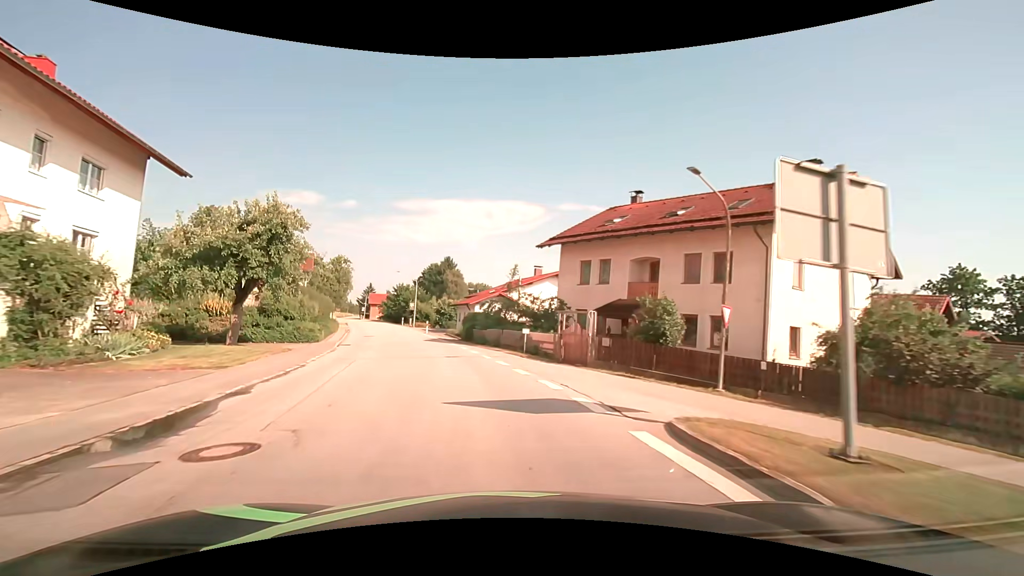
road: secondary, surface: asphalt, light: Day
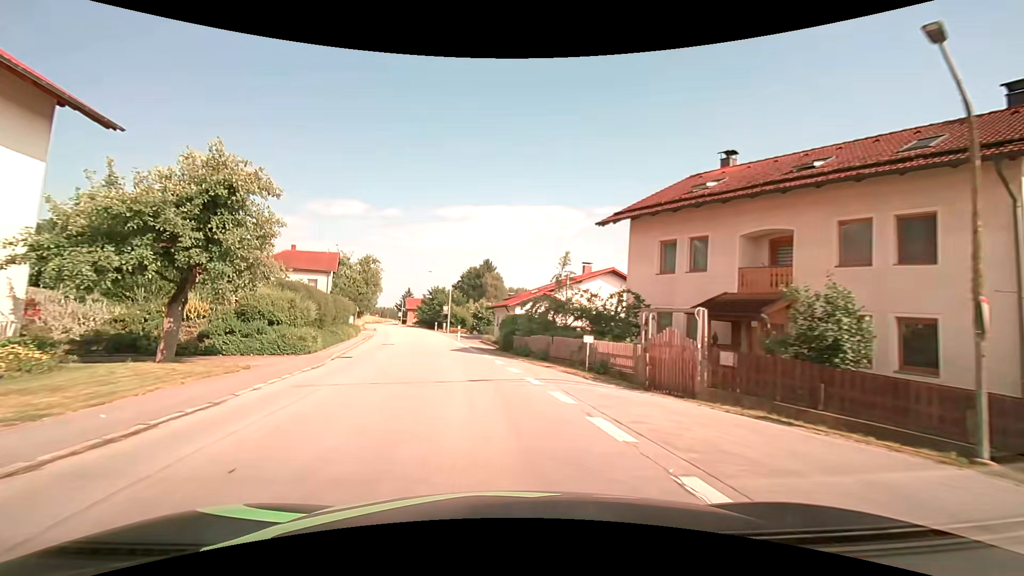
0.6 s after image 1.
(-0.3, +7.5) m; -5°
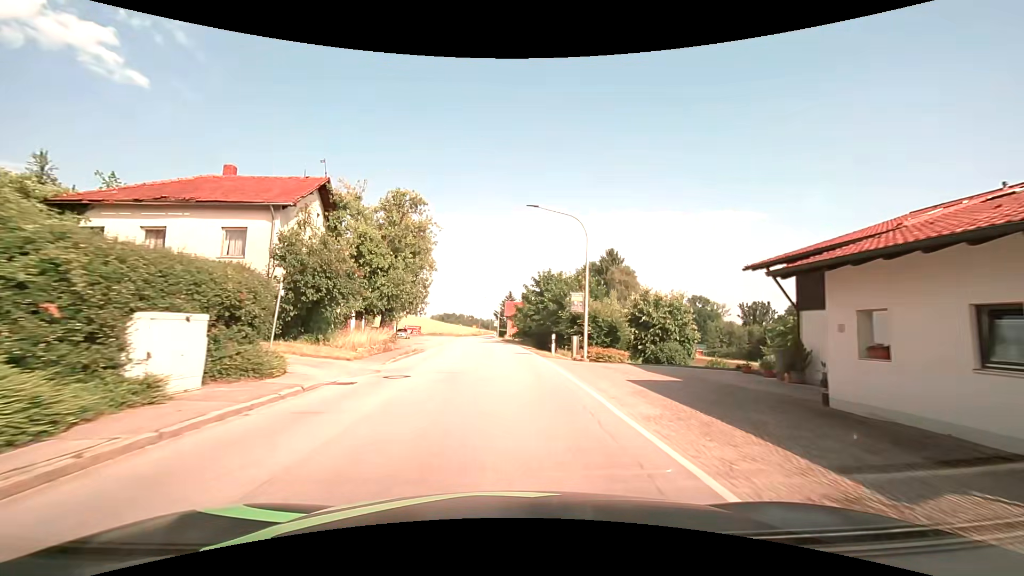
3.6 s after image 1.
(-5.4, +37.1) m; -13°
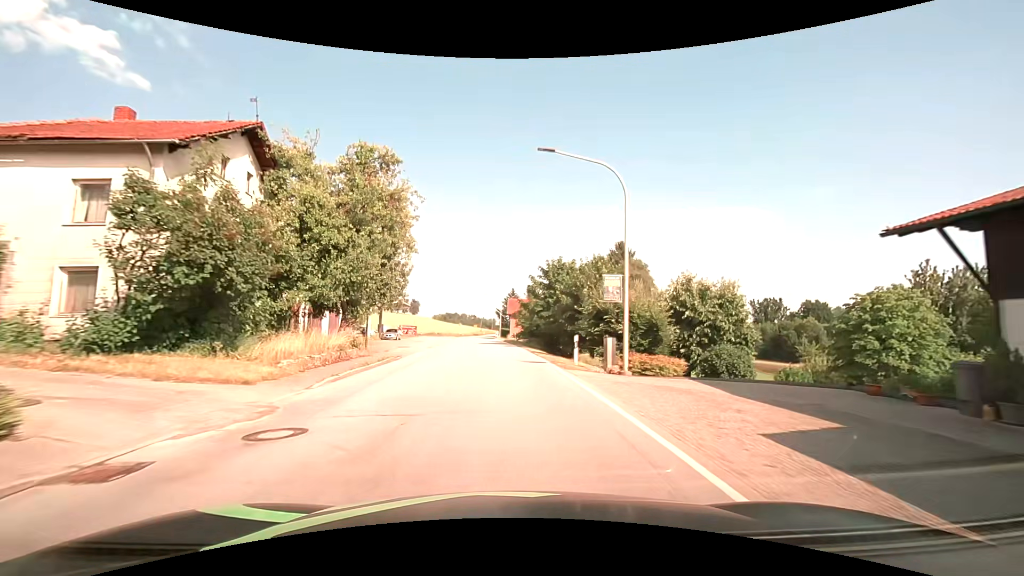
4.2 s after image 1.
(0.0, +7.5) m; 0°
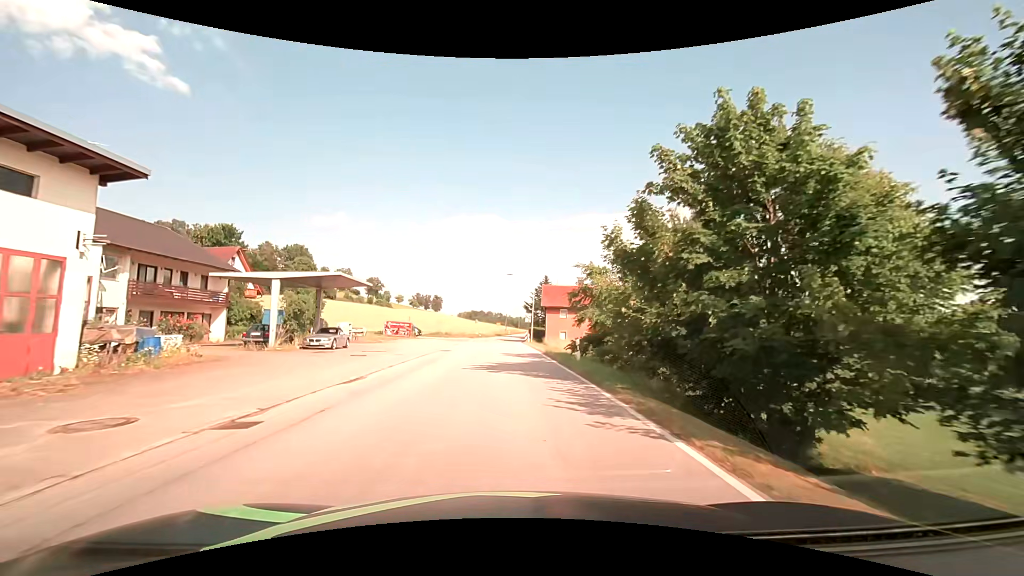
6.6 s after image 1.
(-0.8, +28.2) m; -3°
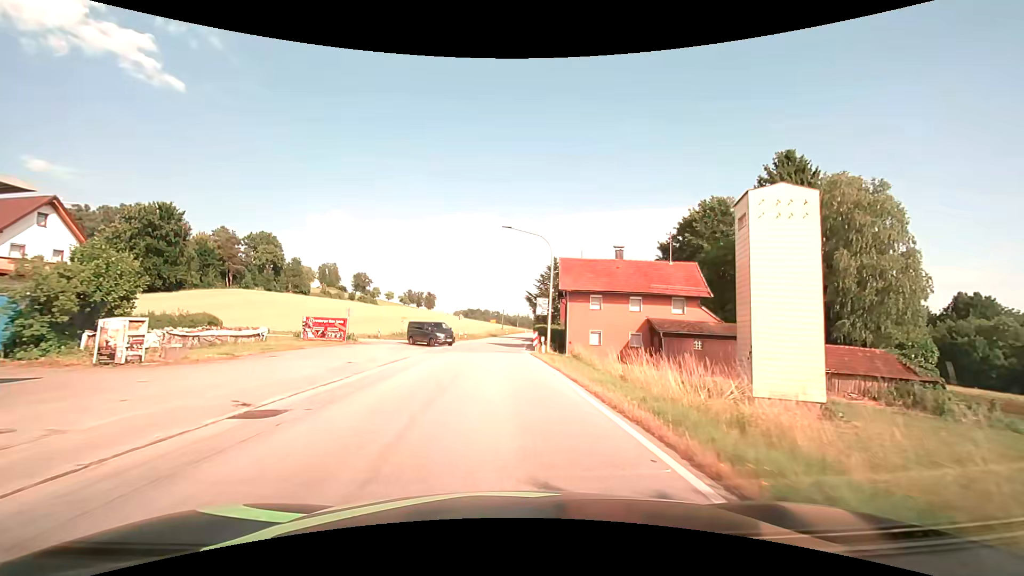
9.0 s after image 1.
(+0.2, +24.2) m; 0°
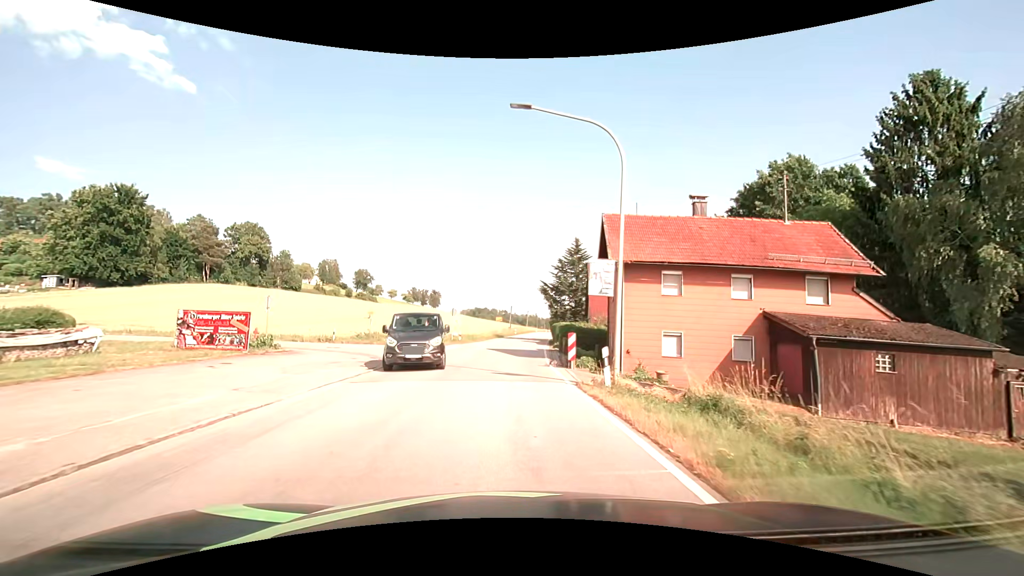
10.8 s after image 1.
(-0.1, +15.6) m; -1°
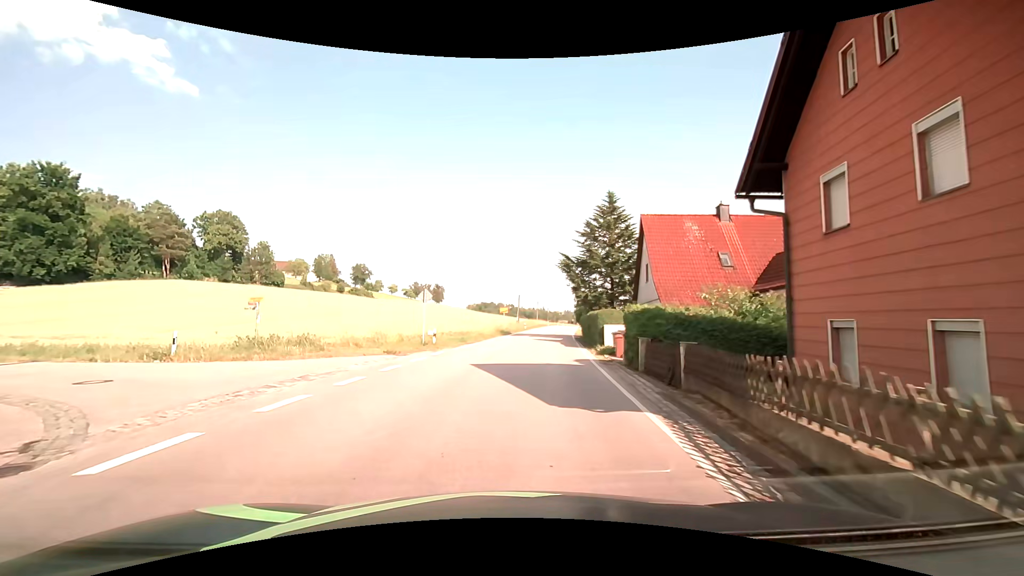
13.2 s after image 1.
(0.0, +17.7) m; -1°
